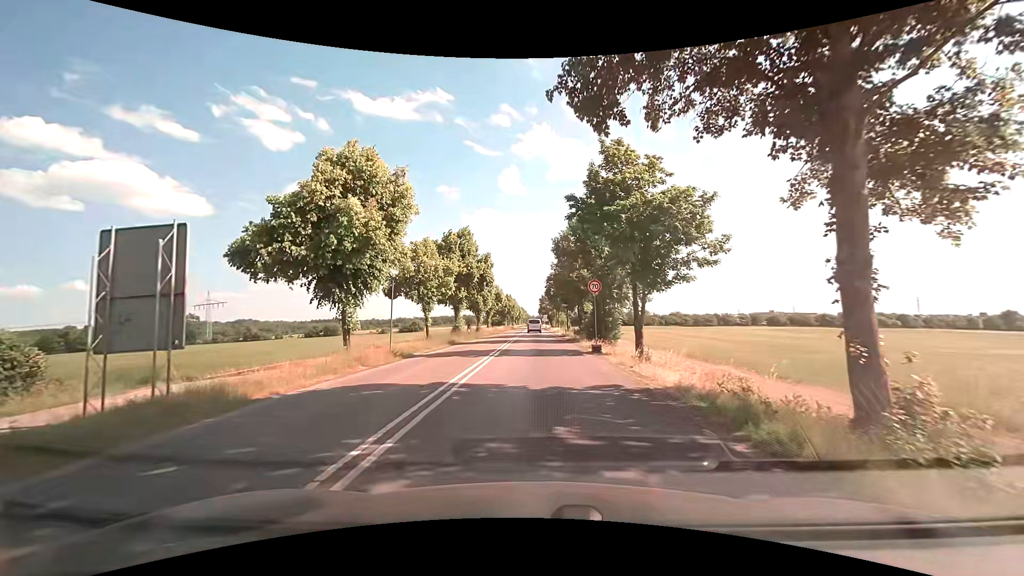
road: secondary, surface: asphalt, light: Day
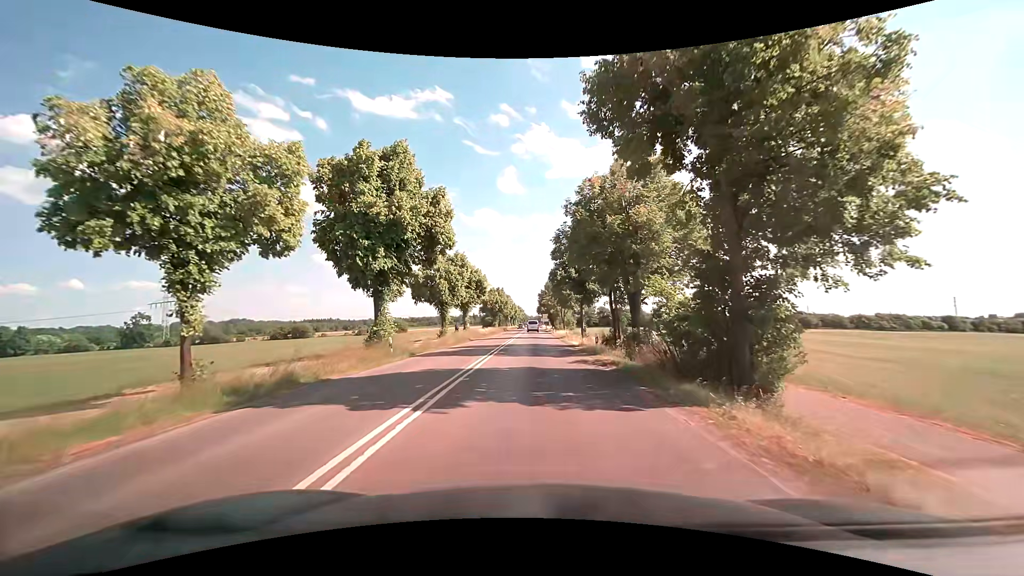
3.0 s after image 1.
(0.0, +24.7) m; +1°
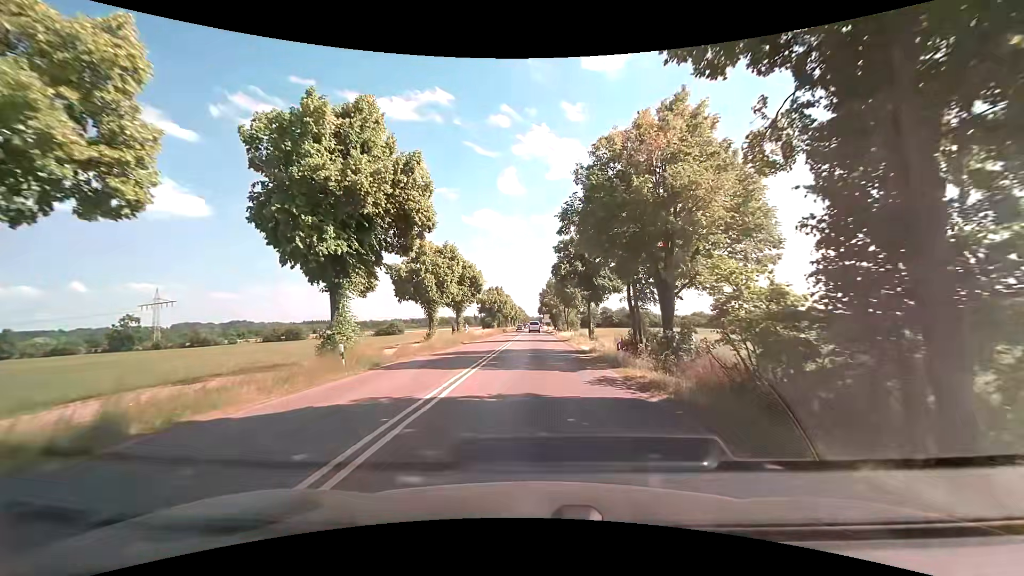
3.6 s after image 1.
(-0.1, +5.7) m; 0°
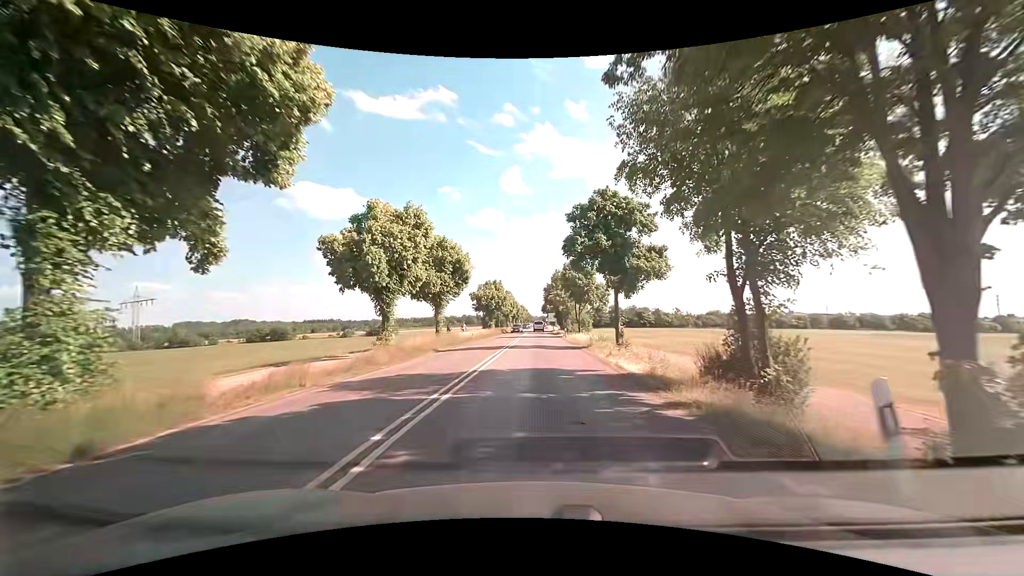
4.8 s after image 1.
(-0.1, +12.5) m; -2°
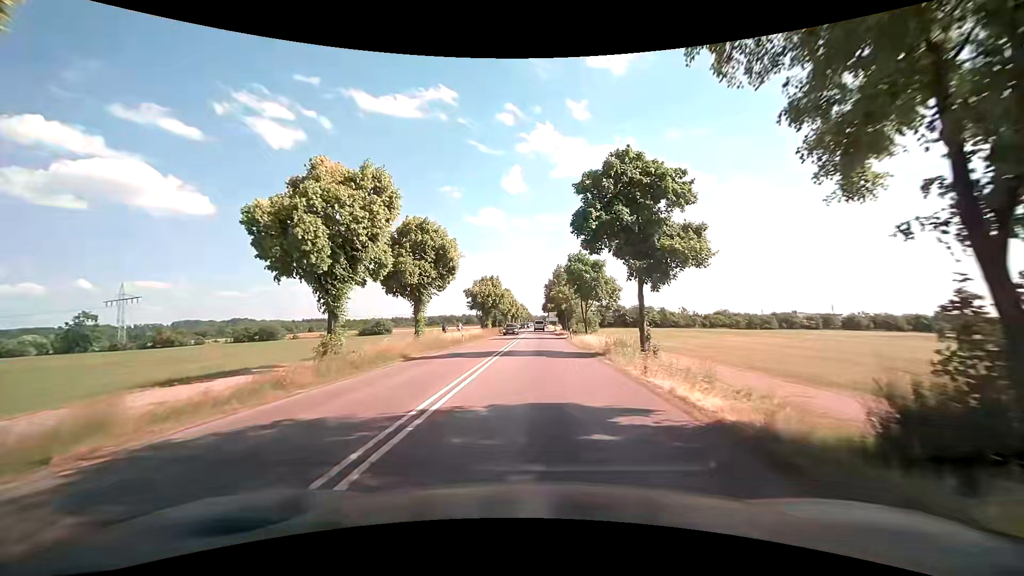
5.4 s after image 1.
(+0.1, +6.7) m; +1°
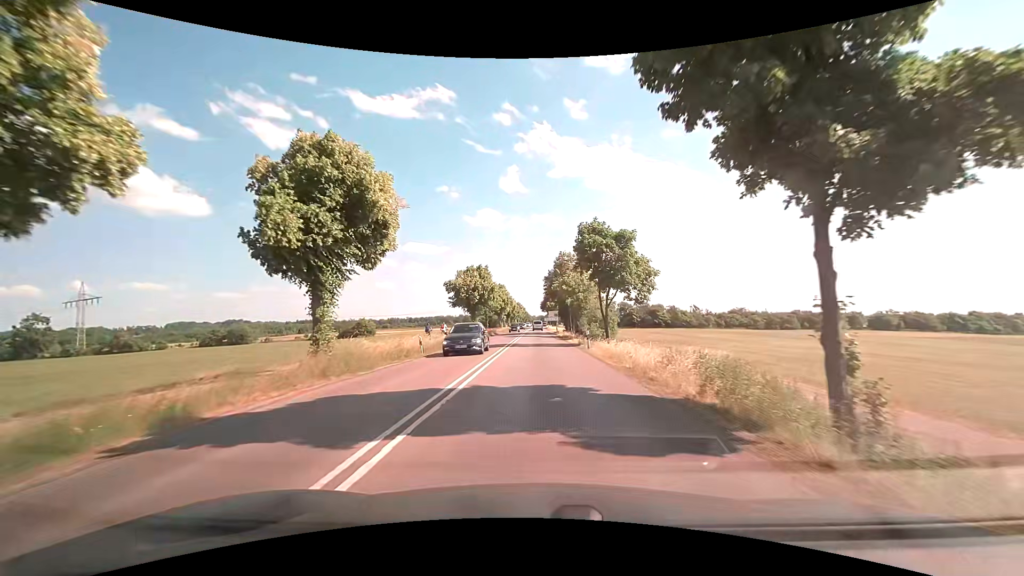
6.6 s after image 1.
(+0.1, +14.5) m; 0°
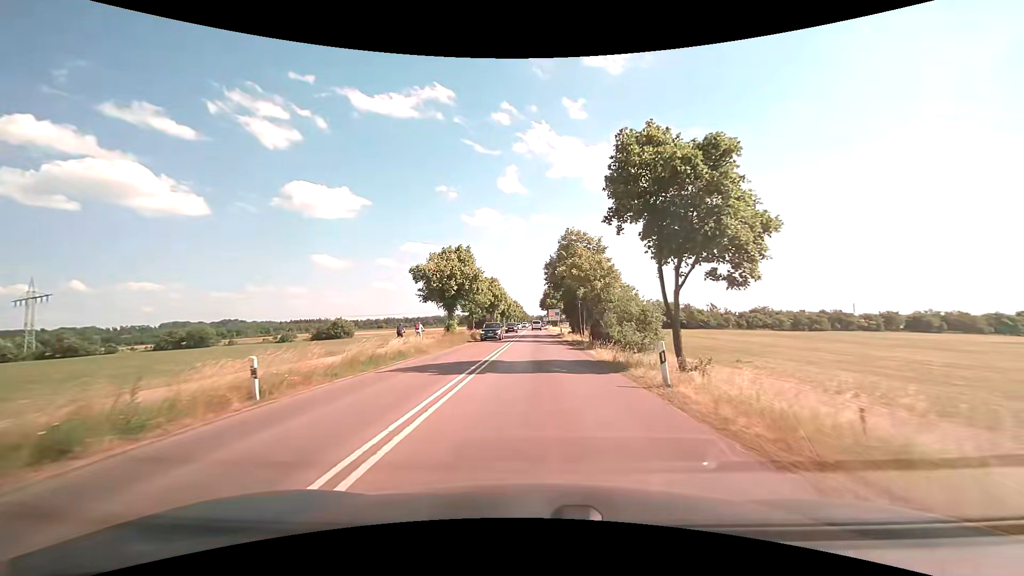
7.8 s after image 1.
(+0.1, +15.7) m; 0°
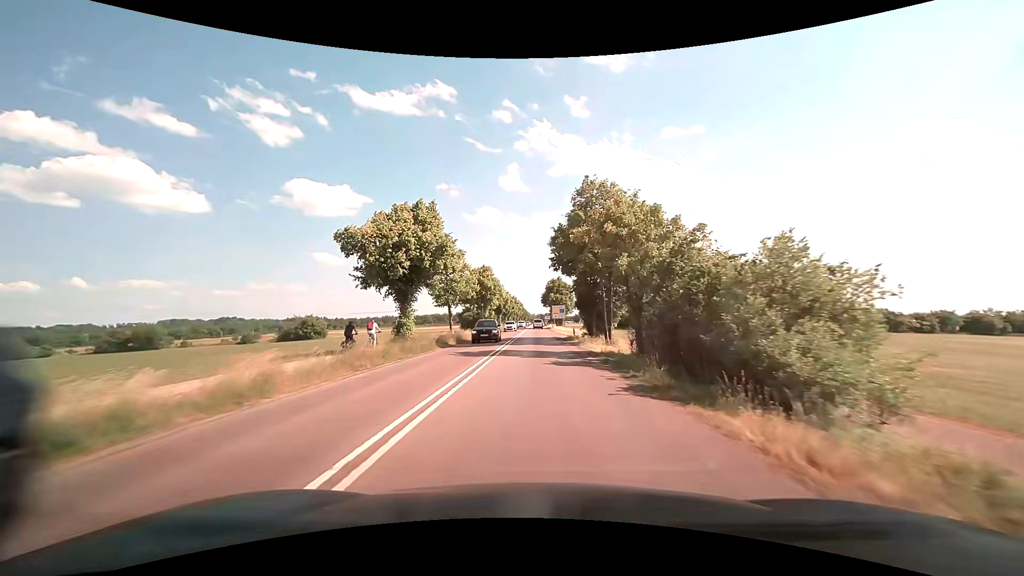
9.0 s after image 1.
(0.0, +16.9) m; 0°
(0, +10) (0, +20) (0, +30) (0, +40) (0, +50) (0, +60) (0, +70) (0, +80) (0, +90) (0, +100) m
